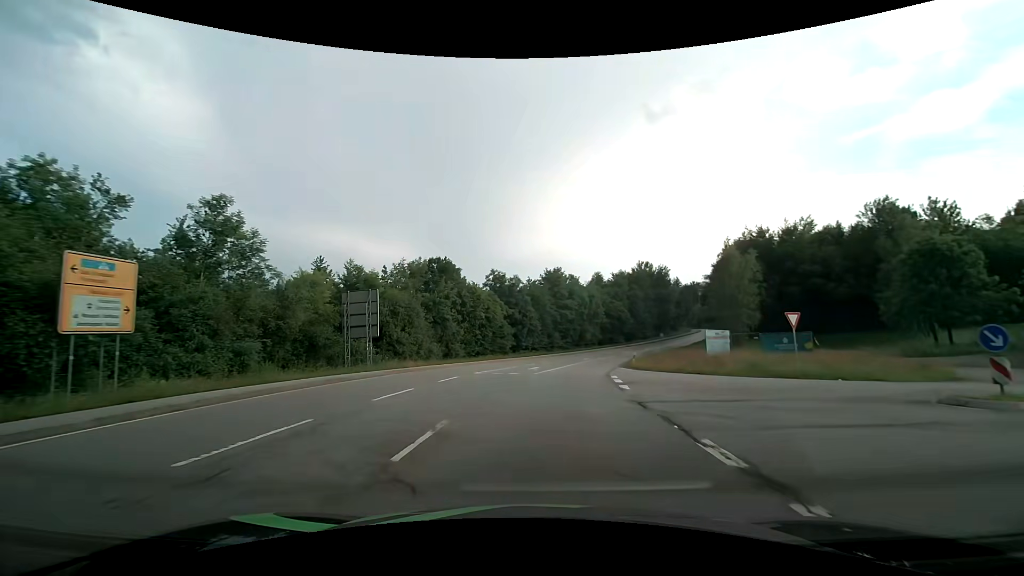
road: primary_link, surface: asphalt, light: Day
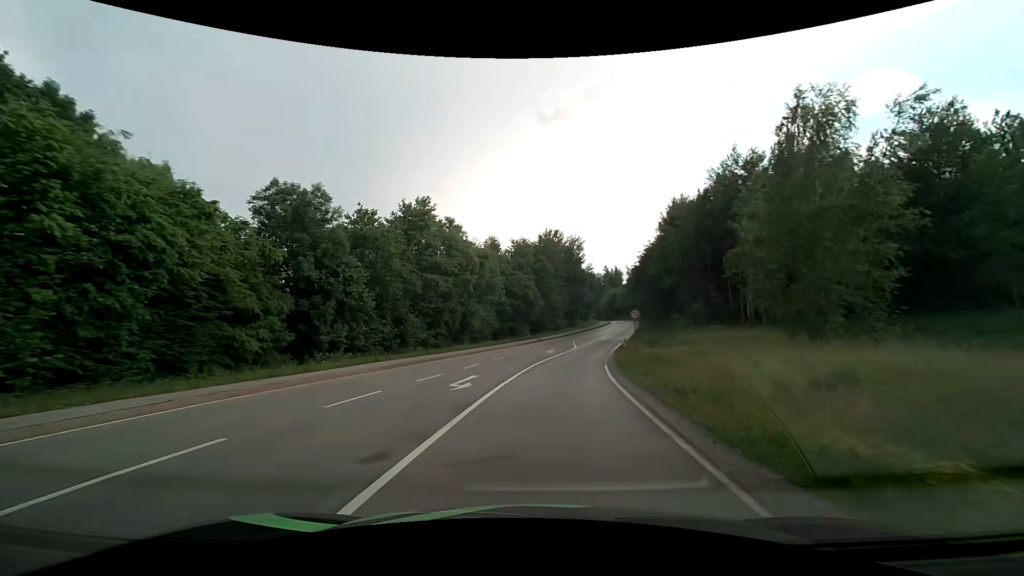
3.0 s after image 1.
(+4.2, +38.4) m; +12°
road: secondary
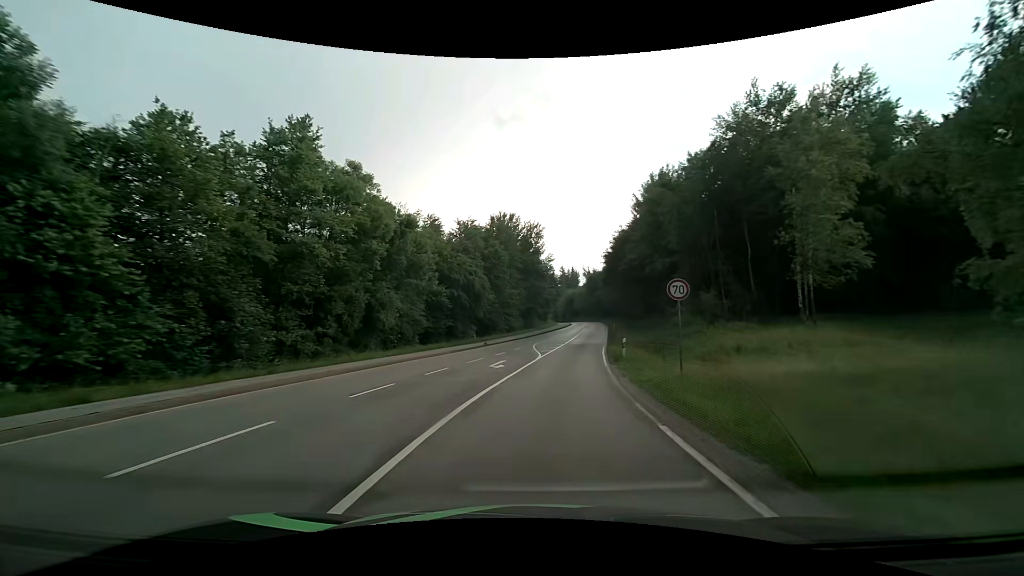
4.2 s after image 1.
(+0.8, +16.6) m; +5°
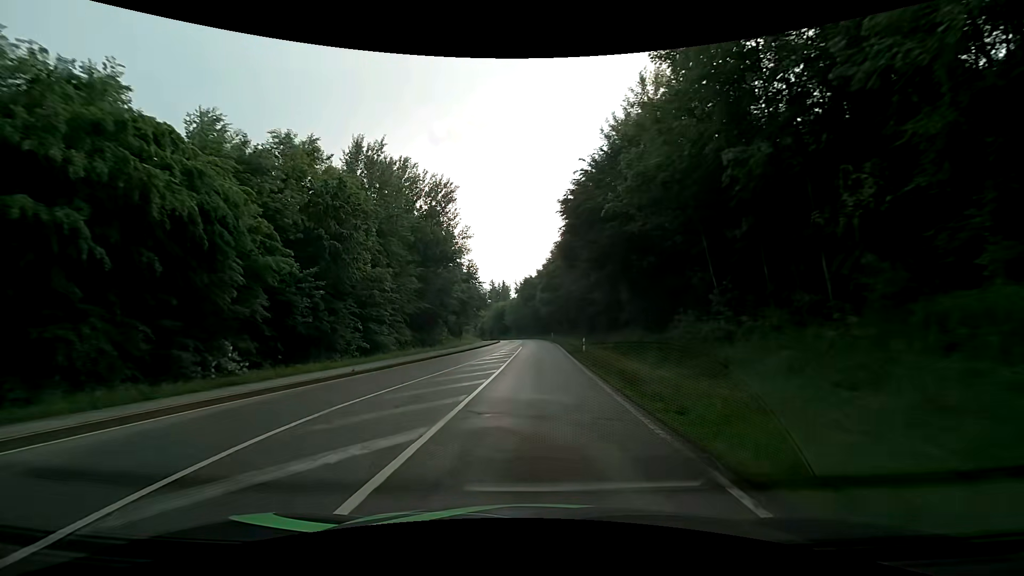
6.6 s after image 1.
(+3.0, +34.8) m; +8°
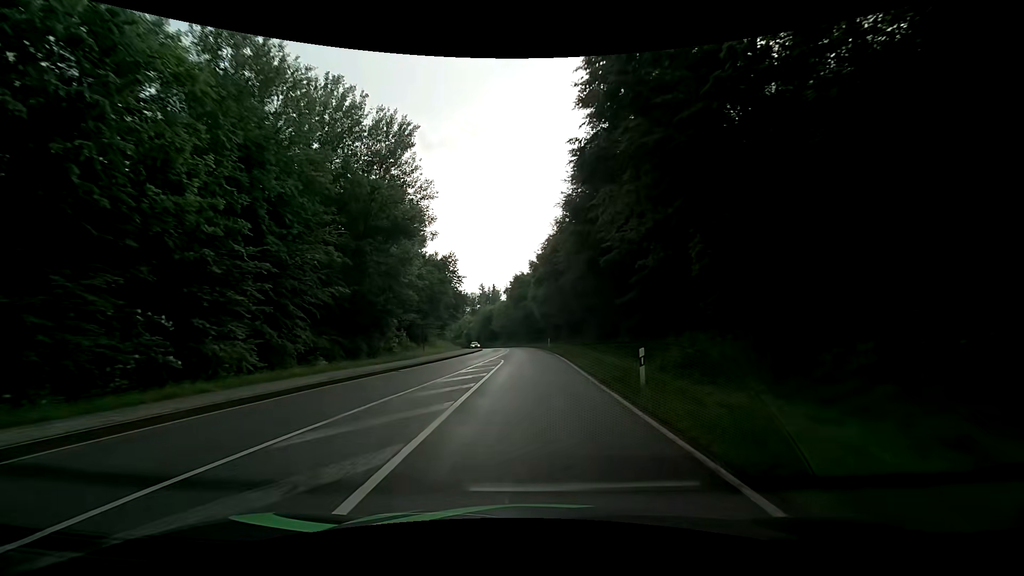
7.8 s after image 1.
(+0.2, +18.1) m; +1°
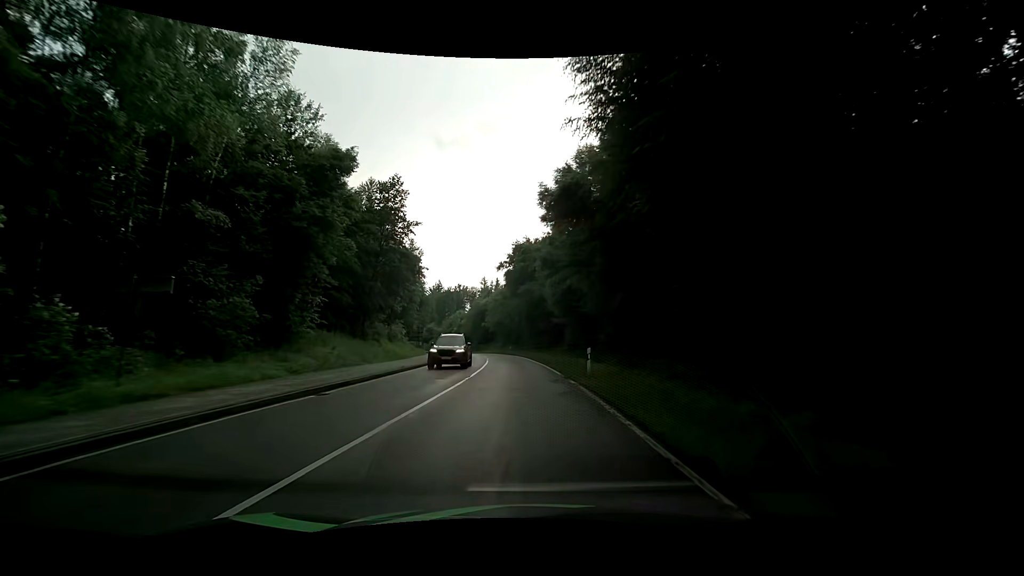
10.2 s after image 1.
(+0.1, +36.5) m; 0°
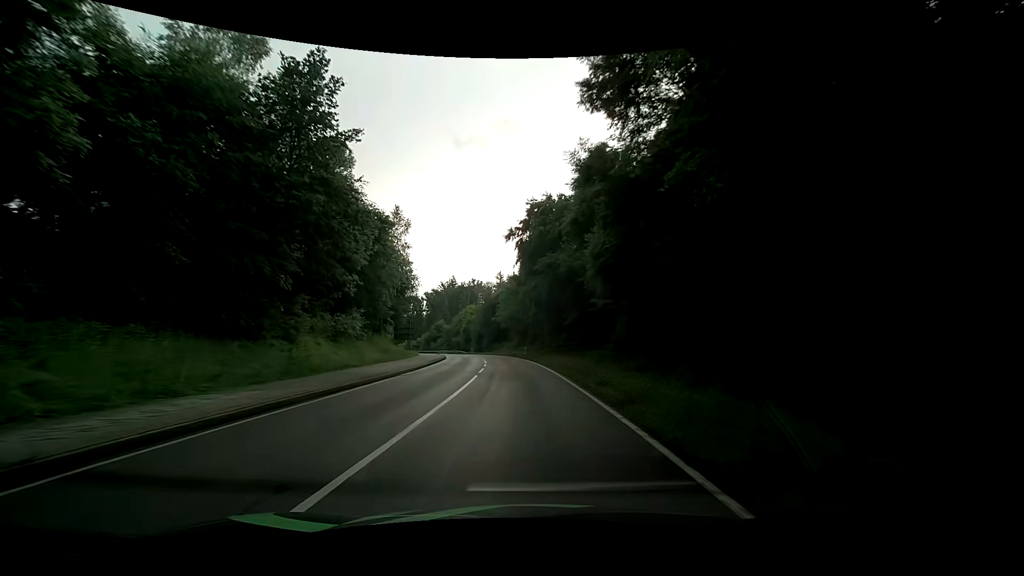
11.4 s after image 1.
(-0.4, +18.8) m; -2°
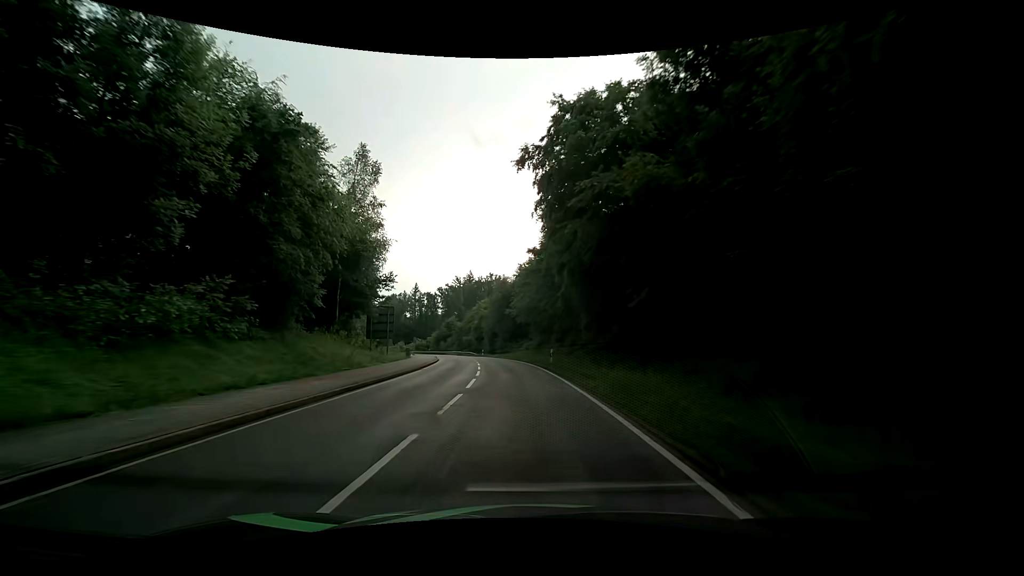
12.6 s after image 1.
(-0.5, +19.2) m; -2°
(0, +10) (-1, +20) (-1, +30) (-3, +40) (-4, +50) (-6, +60) (-8, +69) (-11, +79) (-14, +89) (-17, +98) m
